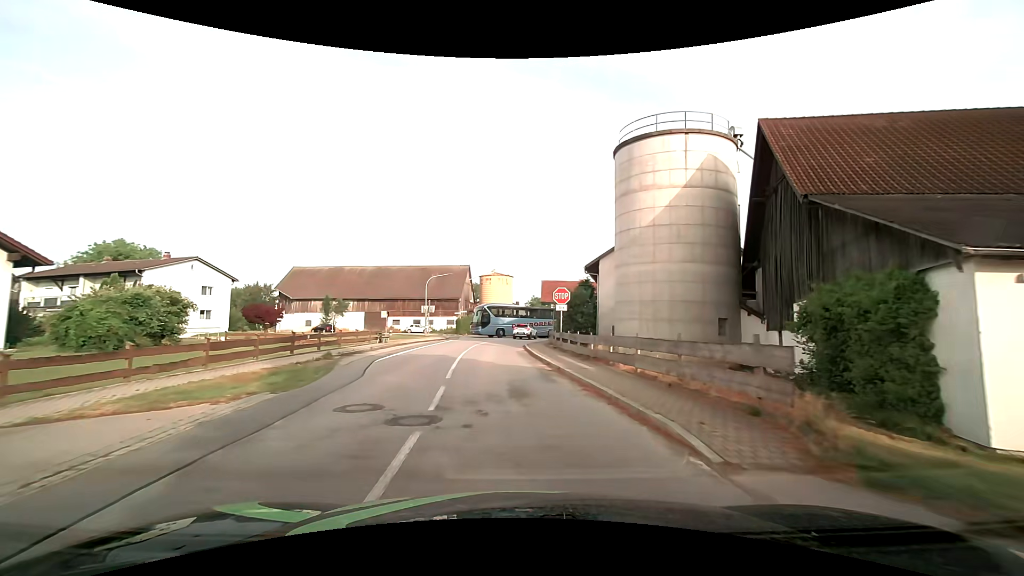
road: secondary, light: Day
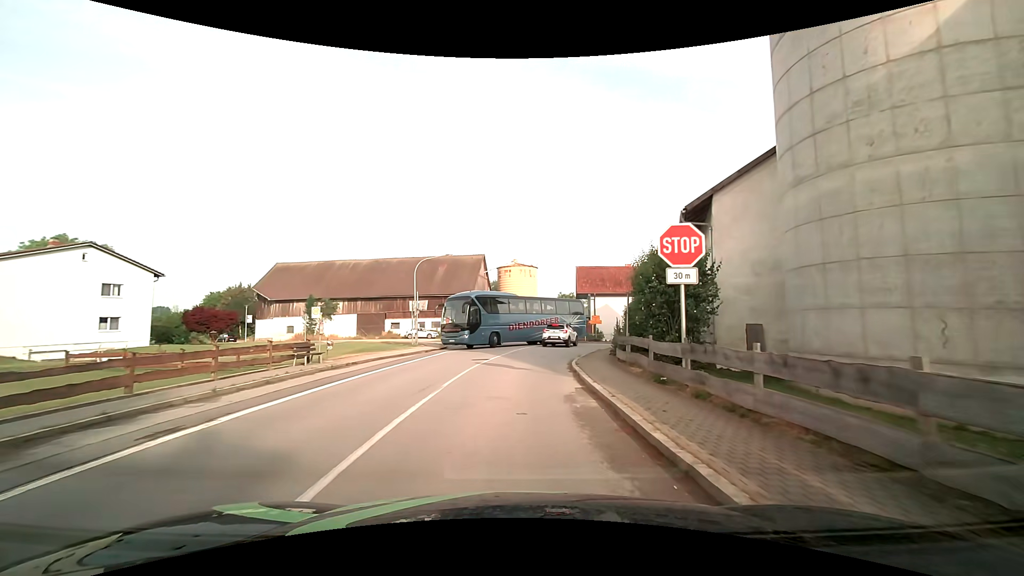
(-0.4, +16.8) m; -3°
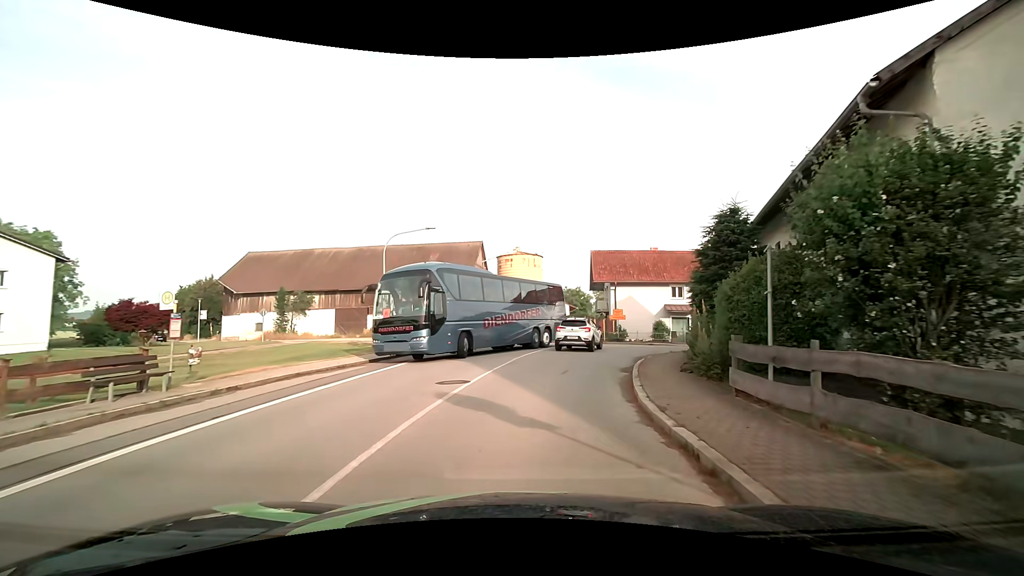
(0.0, +9.1) m; -1°
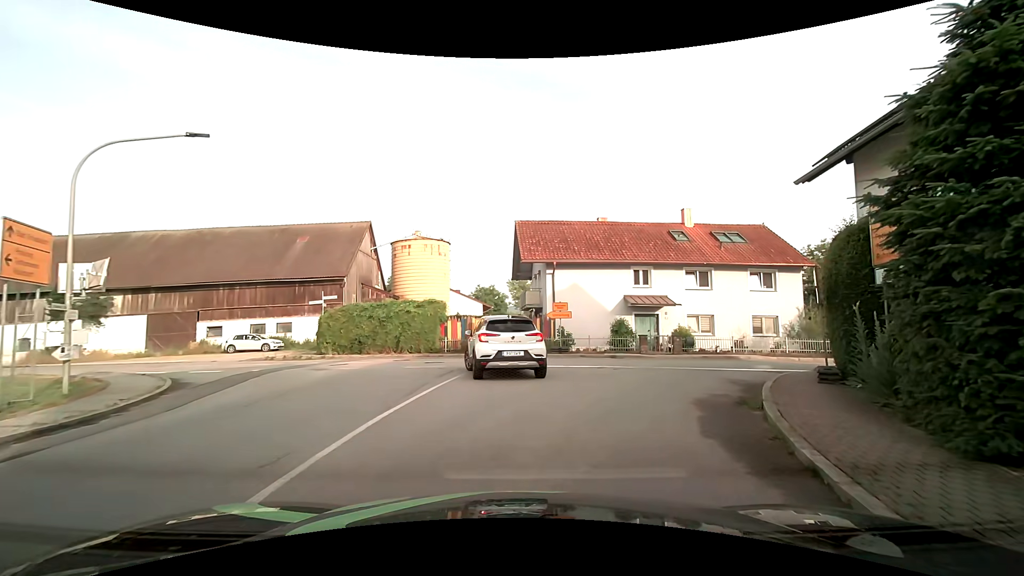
(+1.1, +14.1) m; +11°
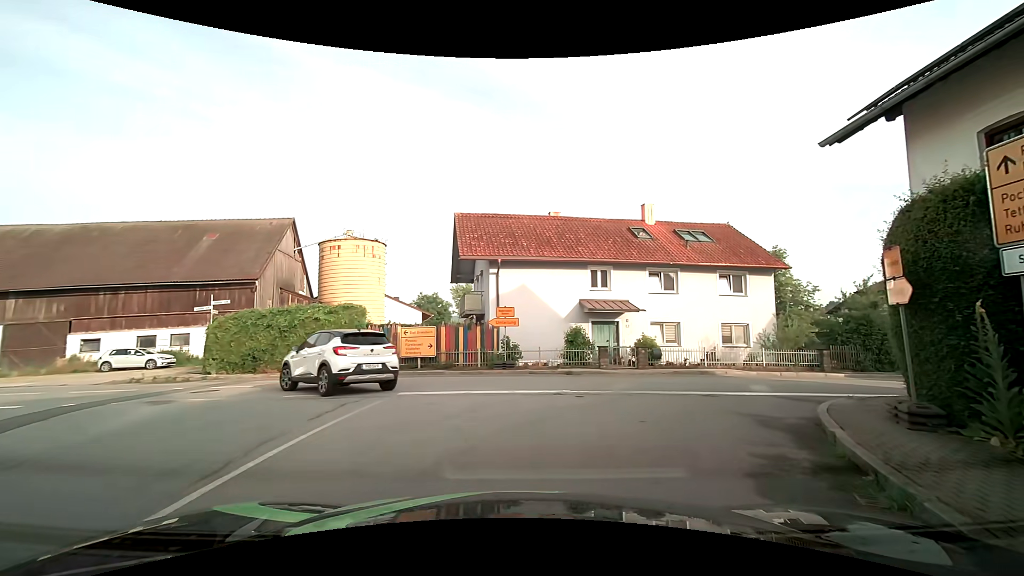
(+0.2, +4.4) m; +7°
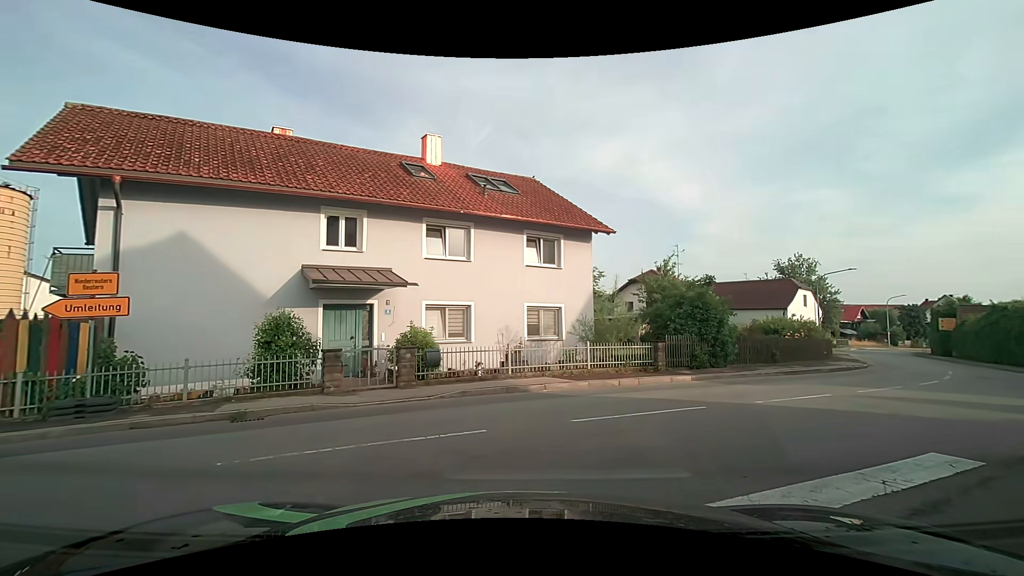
(+1.7, +9.2) m; +23°
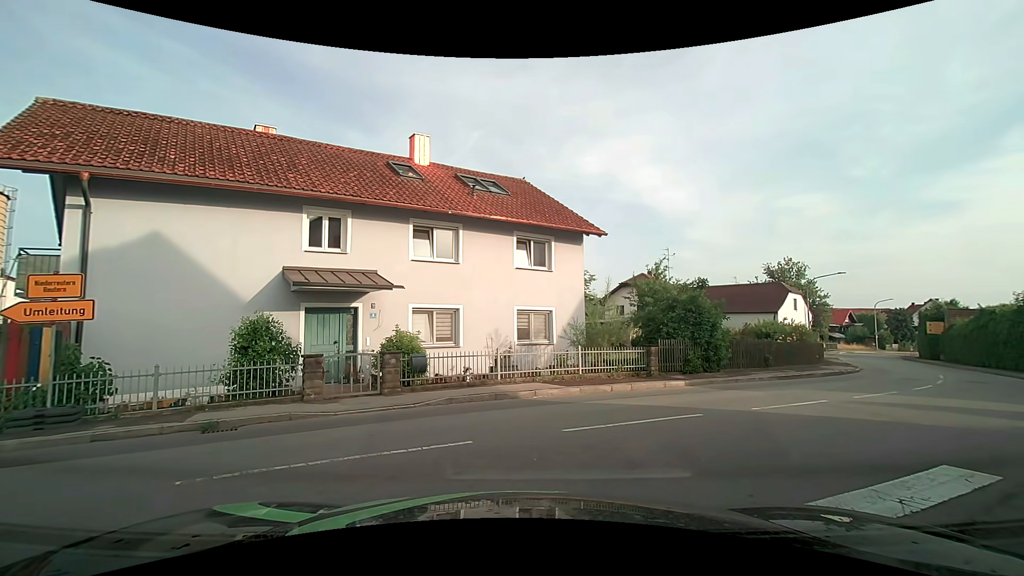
(0.0, +0.4) m; 0°
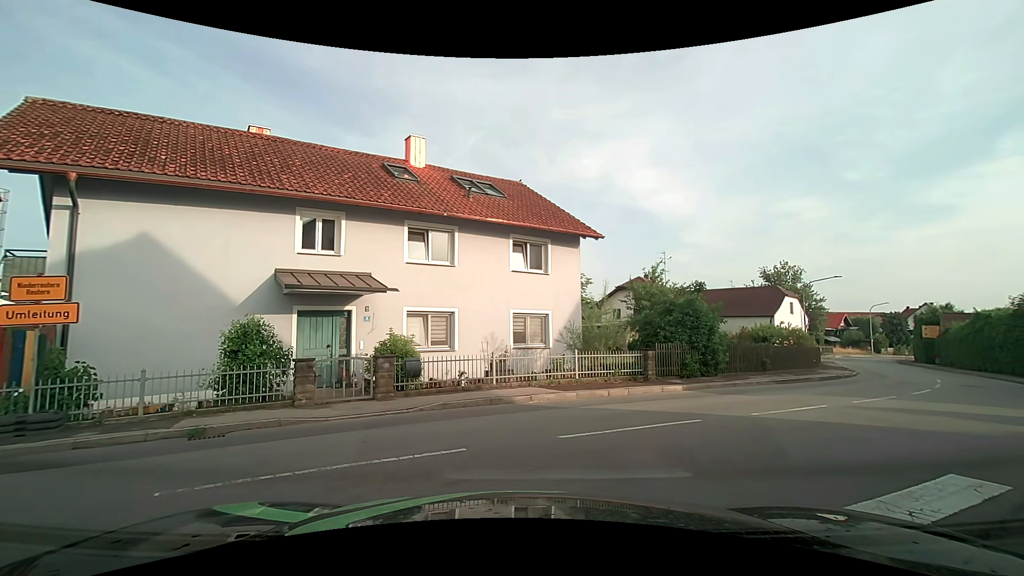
(0.0, +0.2) m; 0°
(+4, +9) (+12, +15) (+19, +22) (+25, +30) (+30, +38) (+35, +47) (+41, +55) (+47, +63) (+54, +70) (+63, +75) m
